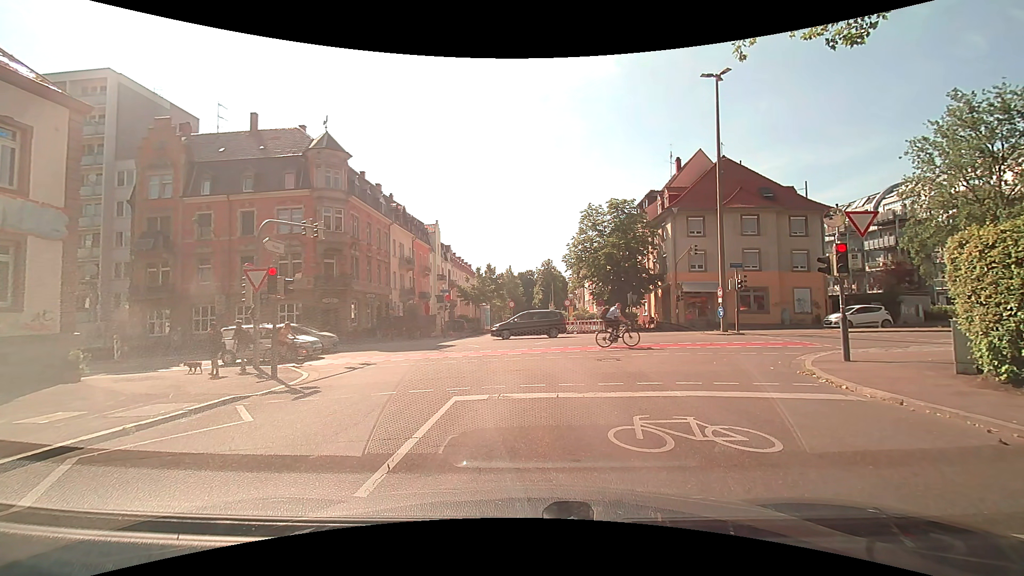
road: residential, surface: asphalt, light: Day
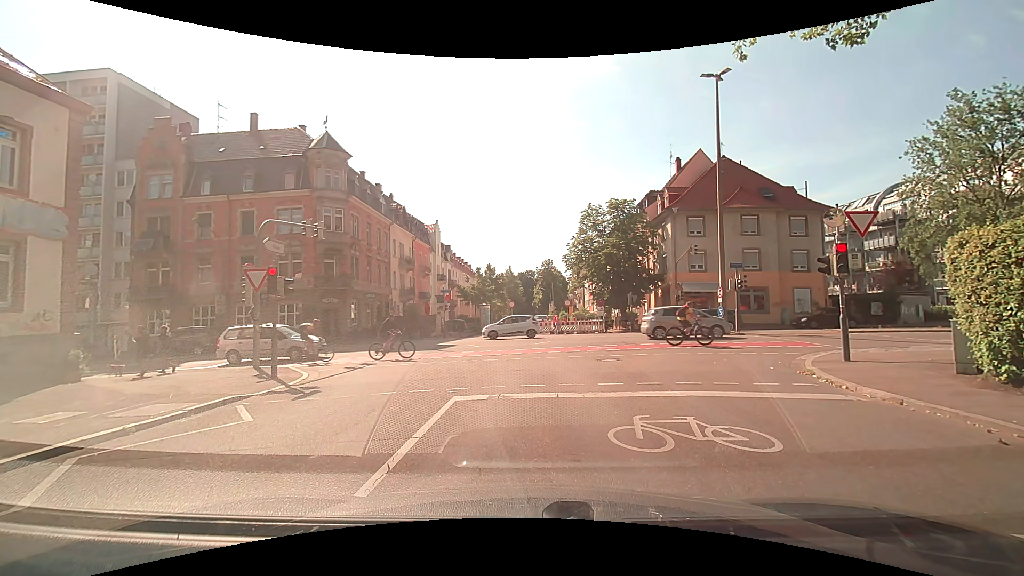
(0.0, 0.0) m; 0°
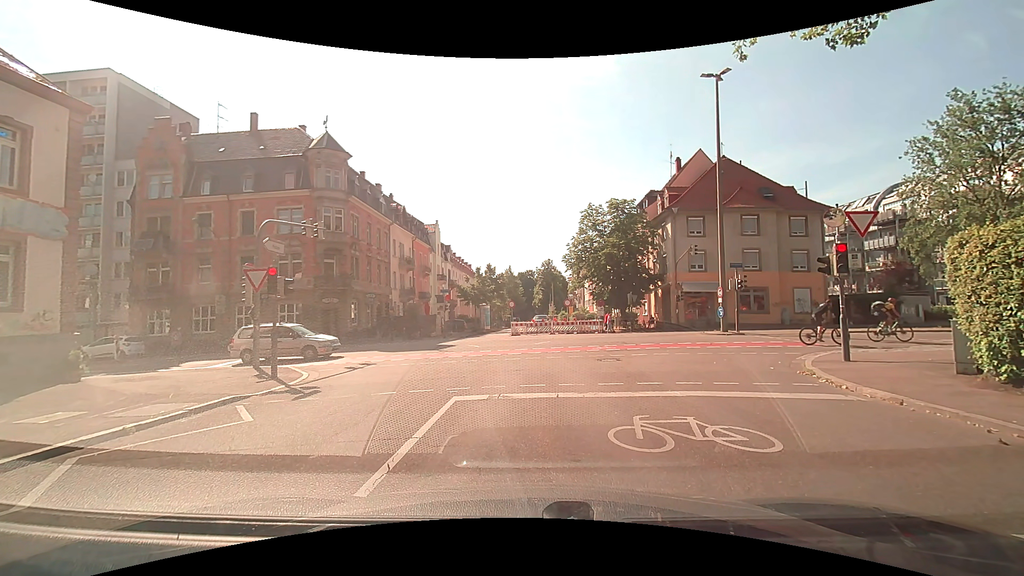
(0.0, 0.0) m; 0°
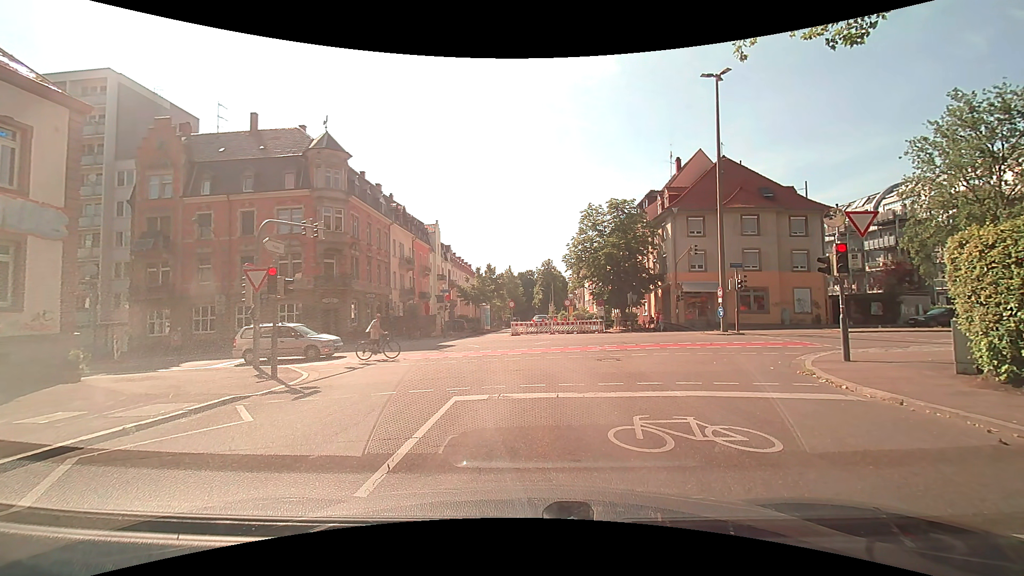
(0.0, 0.0) m; 0°
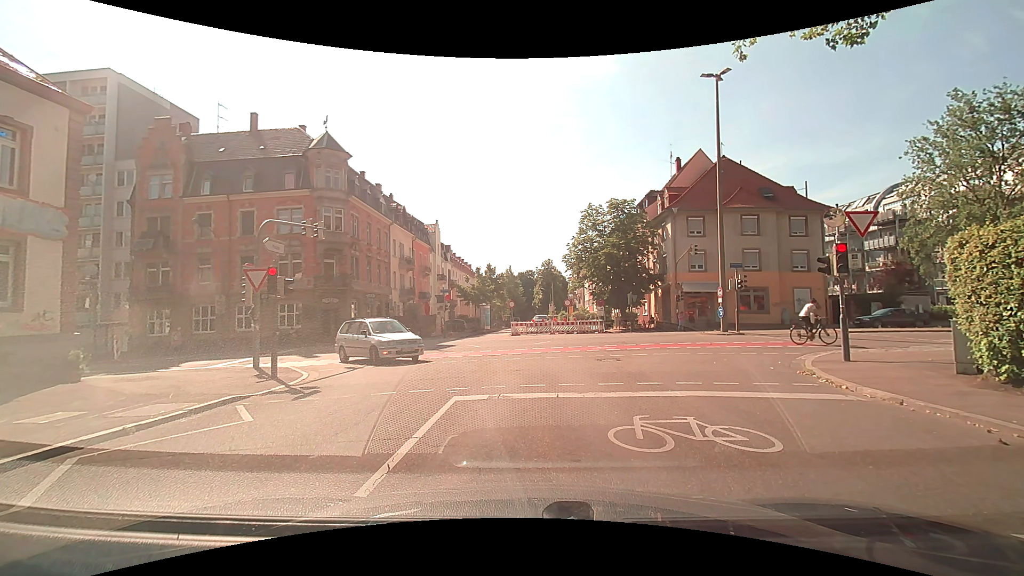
(0.0, 0.0) m; 0°
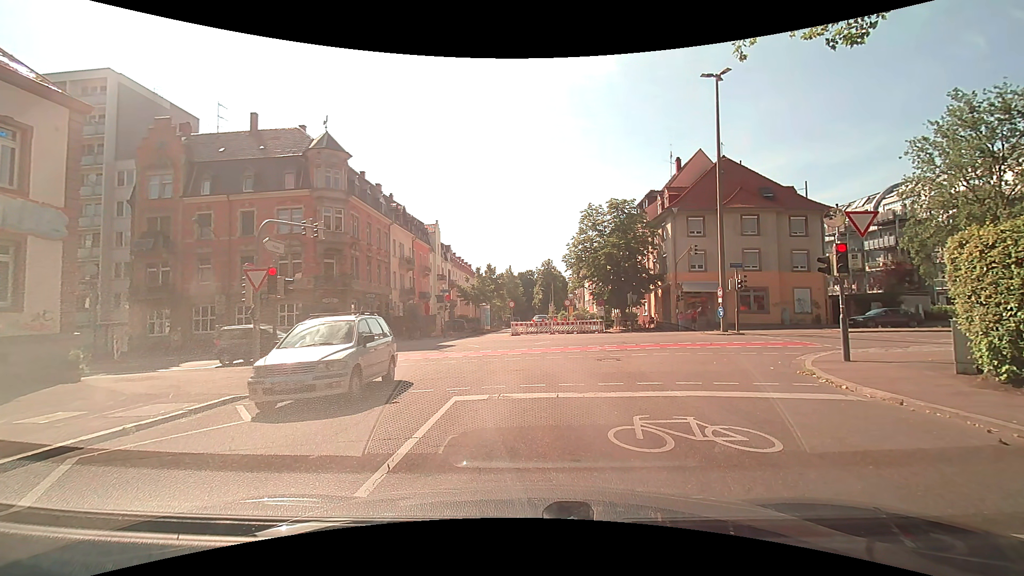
(0.0, 0.0) m; 0°
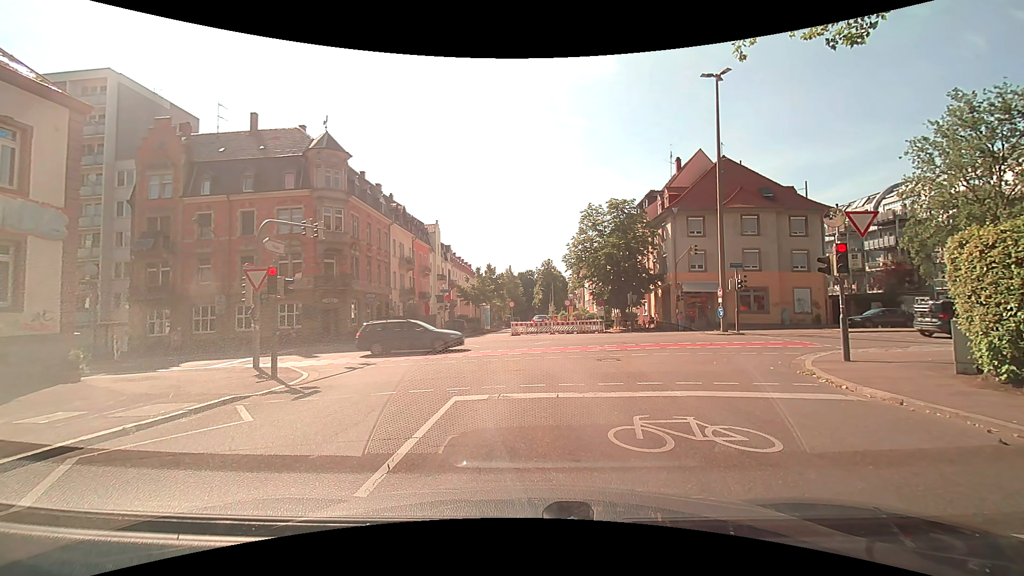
(0.0, 0.0) m; 0°
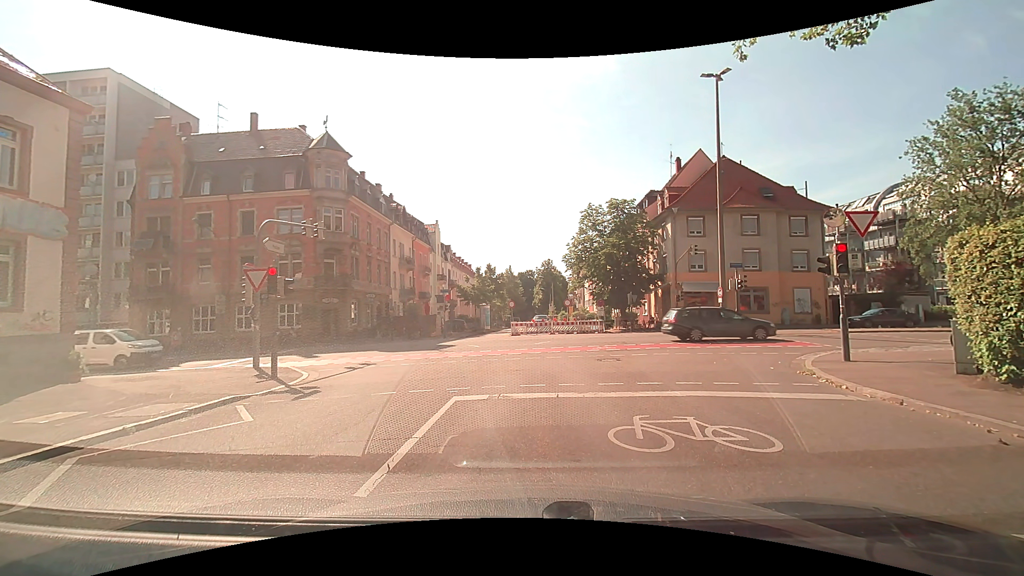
(0.0, 0.0) m; 0°
